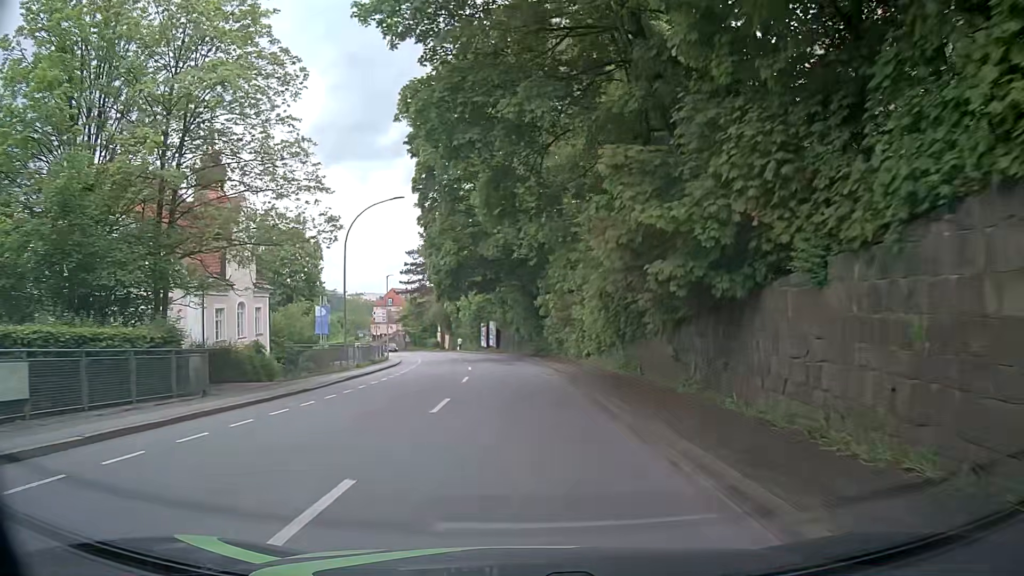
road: tertiary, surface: asphalt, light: Day
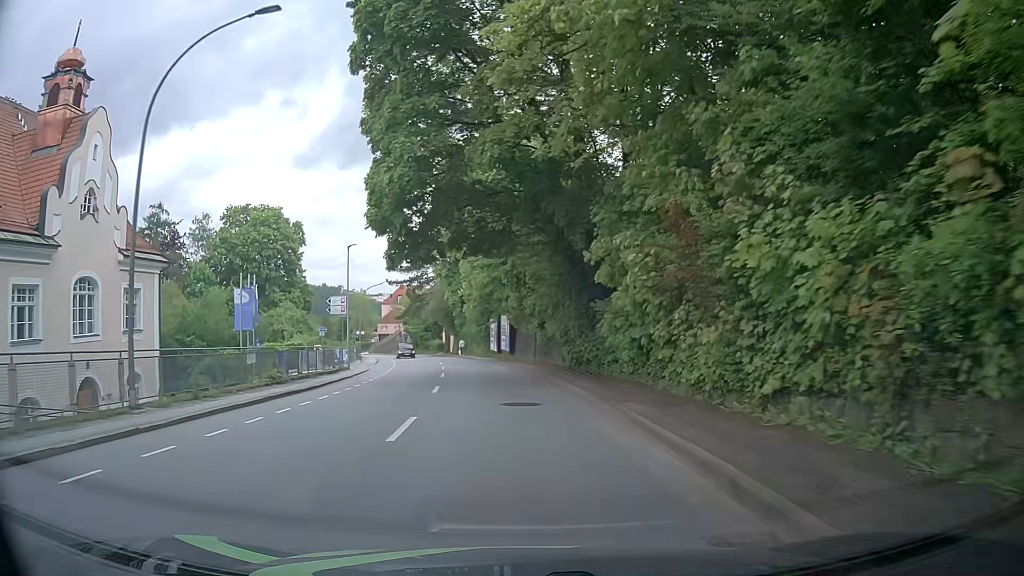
(-0.2, +21.3) m; -1°
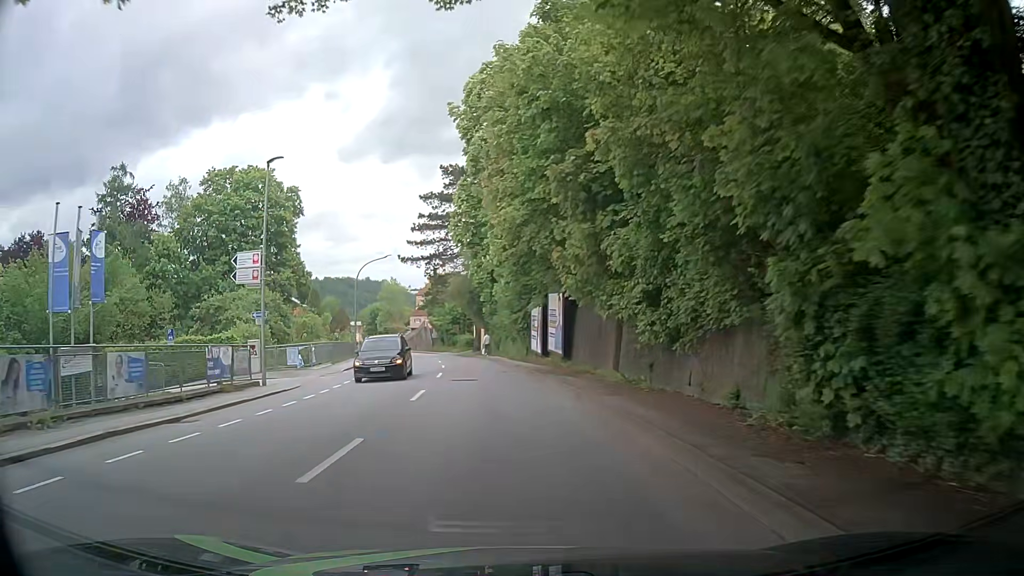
(-0.6, +20.9) m; -3°
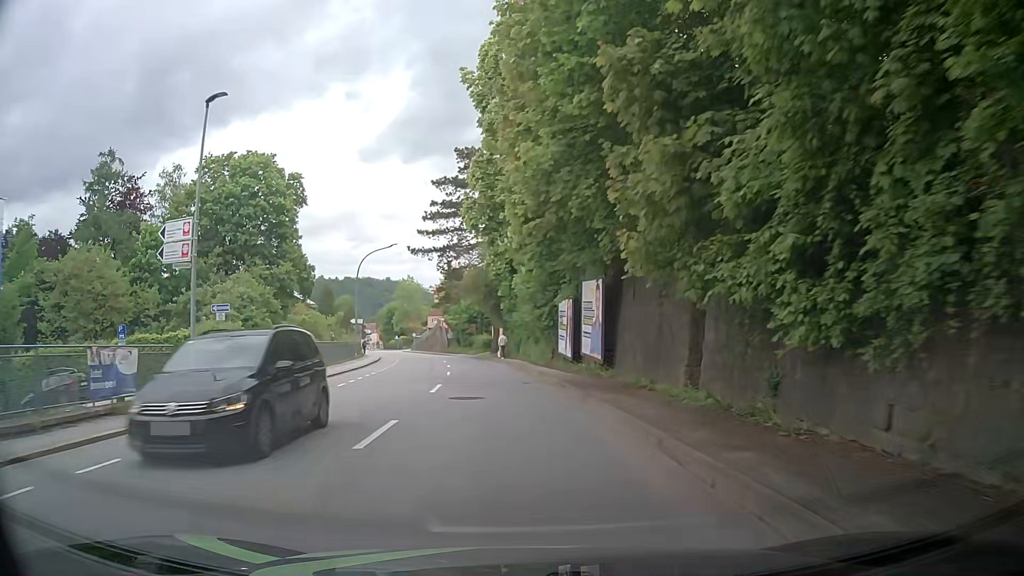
(-0.1, +6.9) m; -3°
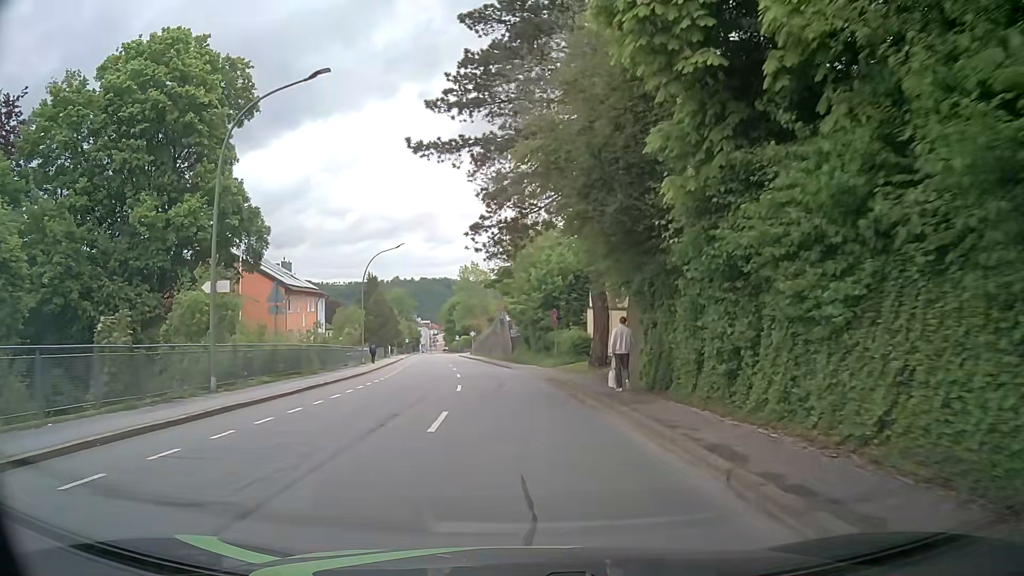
(-2.1, +34.2) m; -6°
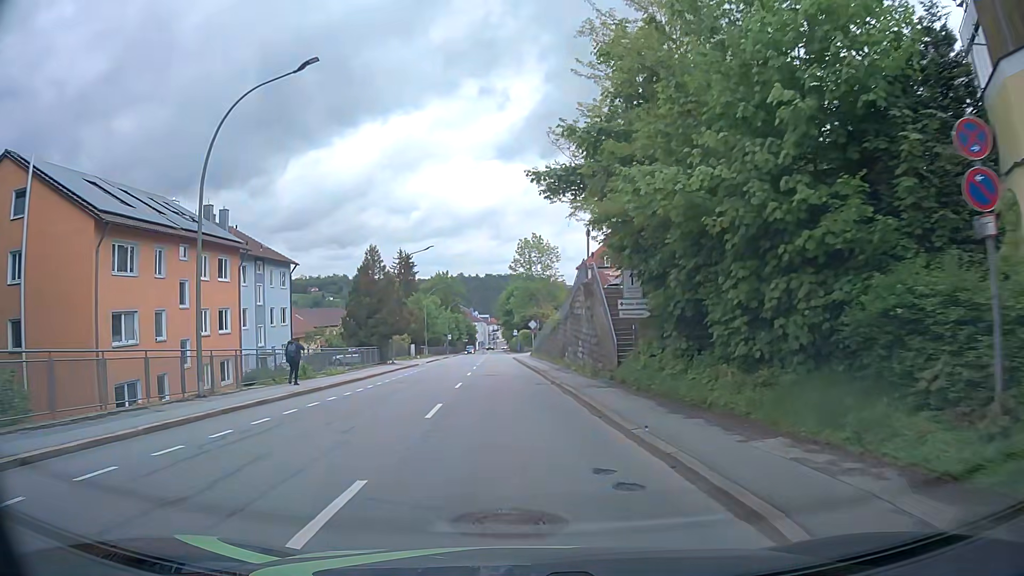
(-2.2, +33.8) m; -7°
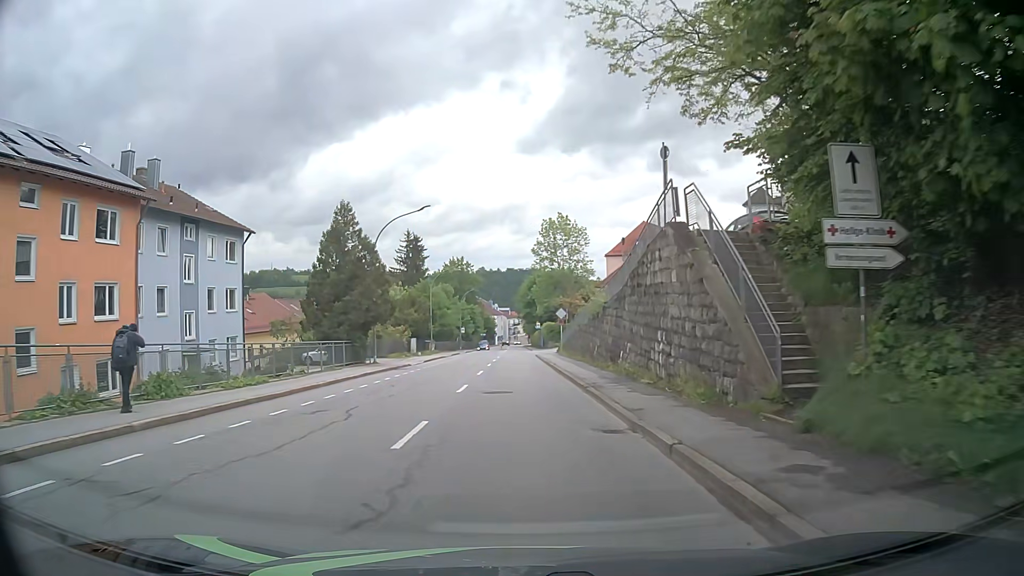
(-0.3, +13.5) m; -2°
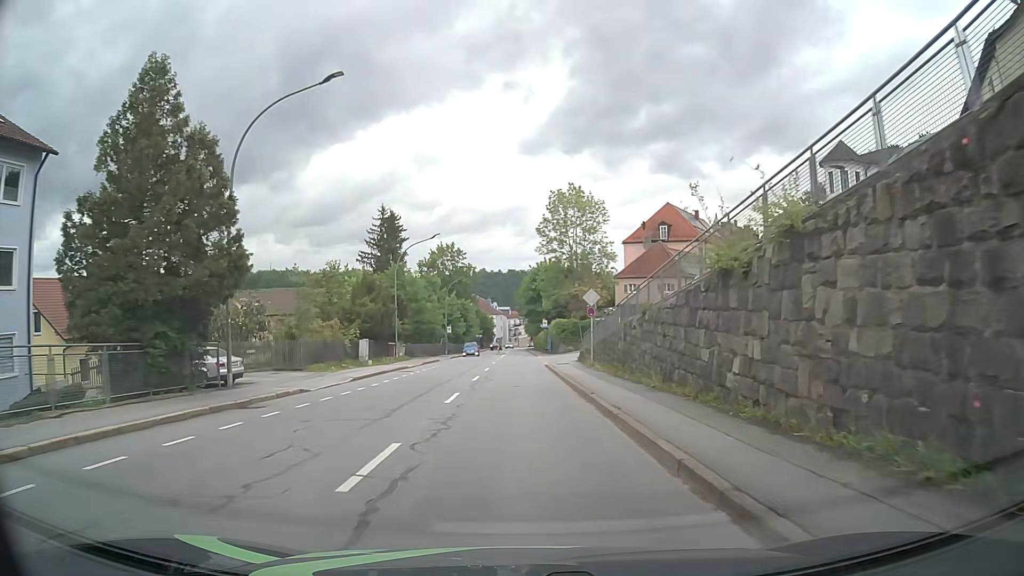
(-0.1, +20.3) m; 0°
(0, +10) (0, +20) (0, +30) (-1, +40) (-1, +50) (-1, +60) (-1, +70) (-1, +80) (-1, +90) (-1, +100) m
